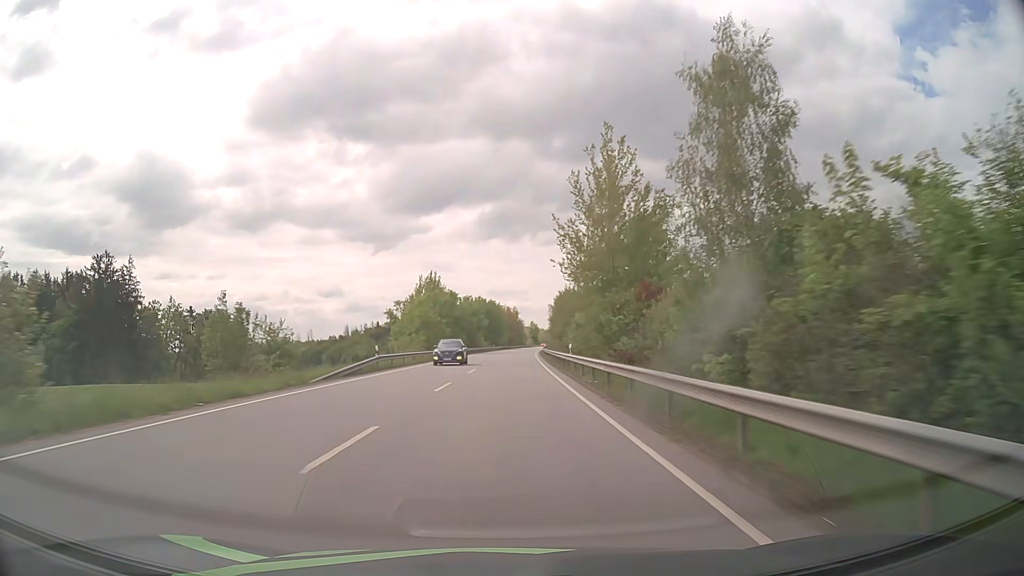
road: primary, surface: asphalt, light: Day
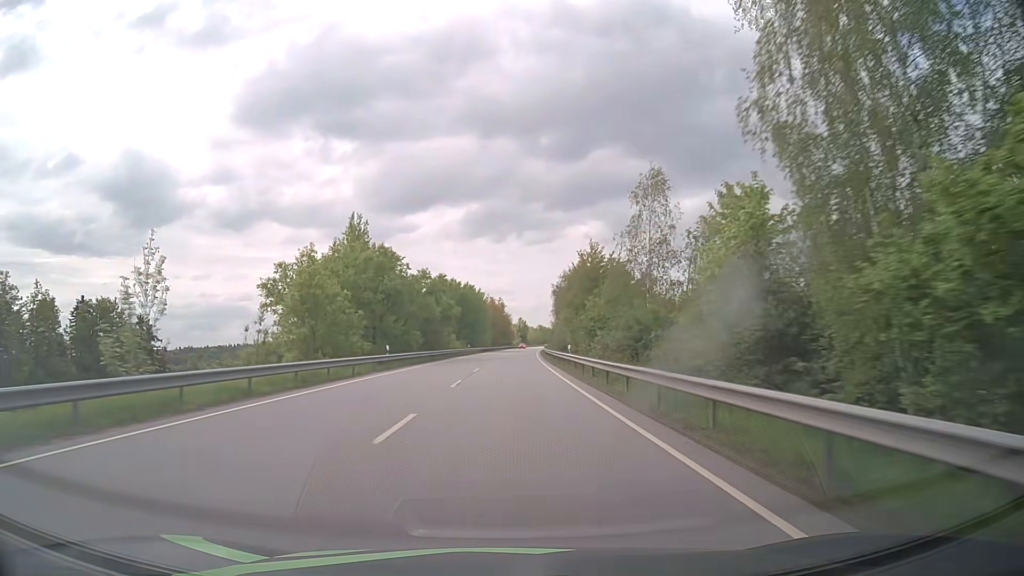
(+0.5, +45.9) m; +1°
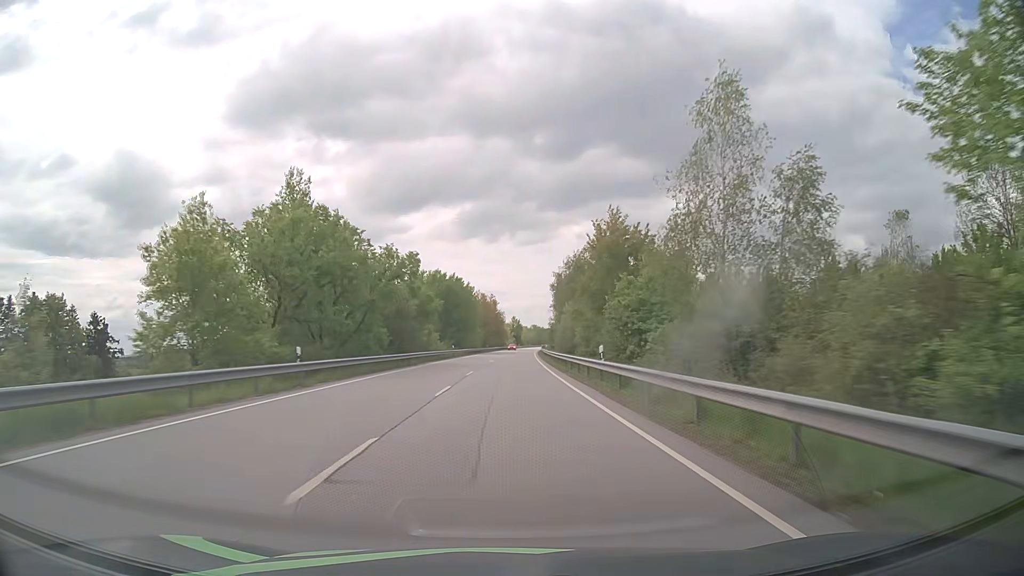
(+0.1, +15.4) m; +1°
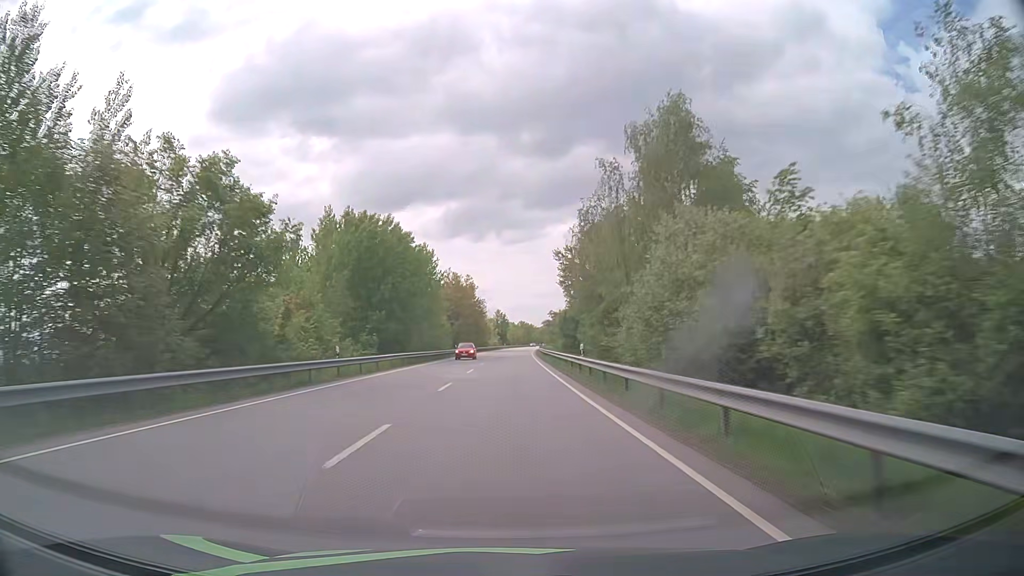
(+0.6, +46.3) m; +1°
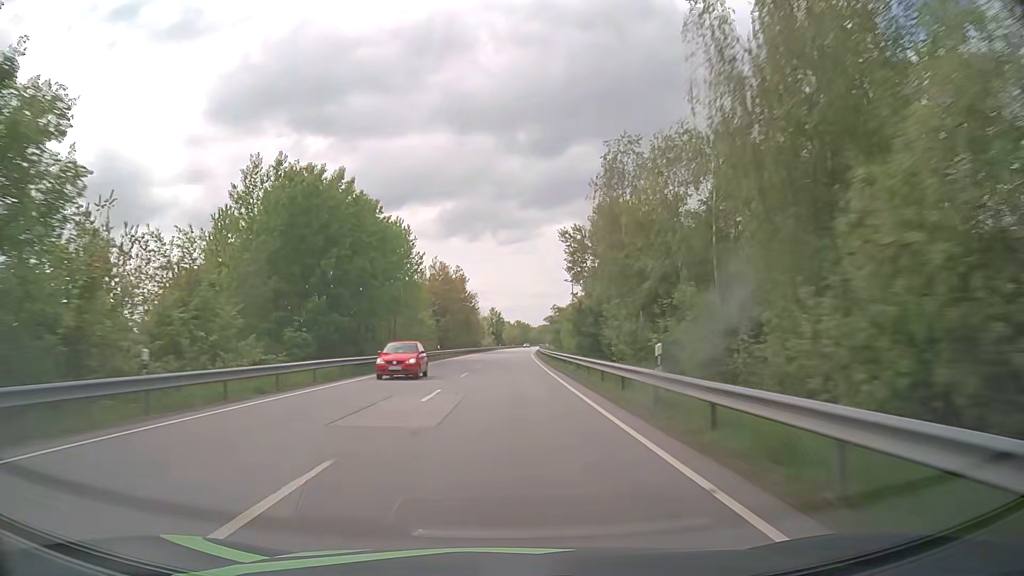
(+0.1, +15.5) m; 0°
